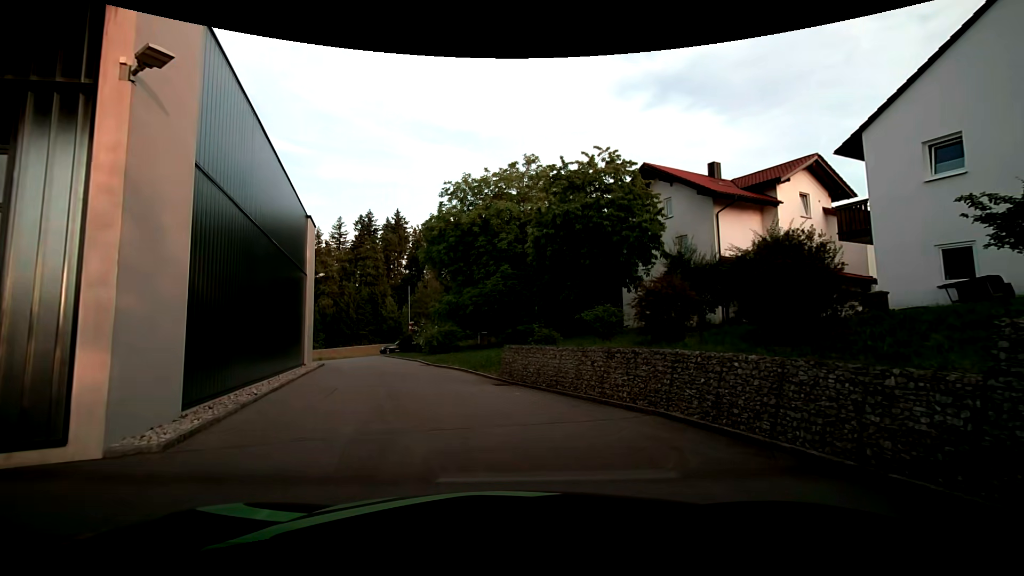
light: Day
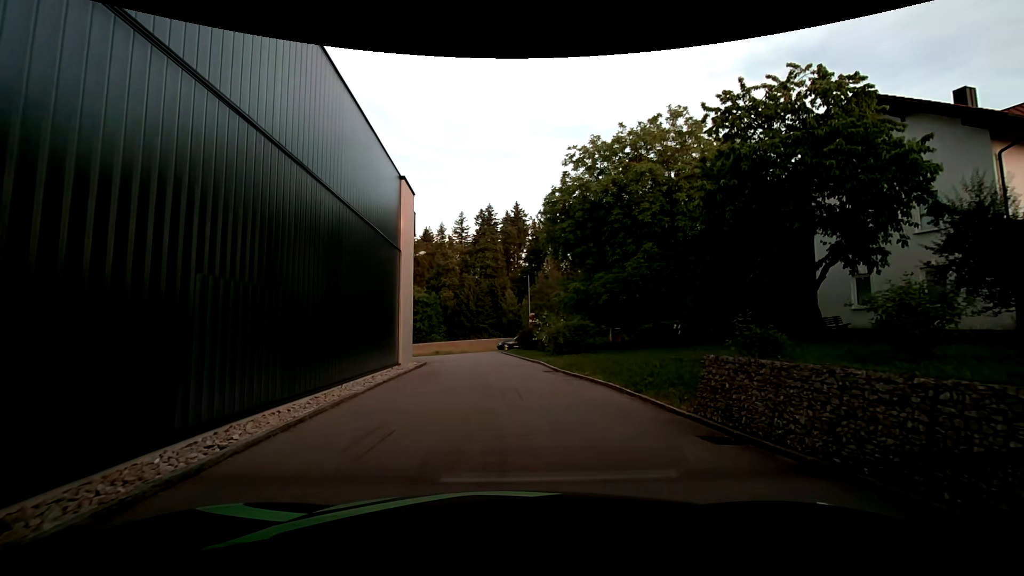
(-0.9, +6.9) m; -13°
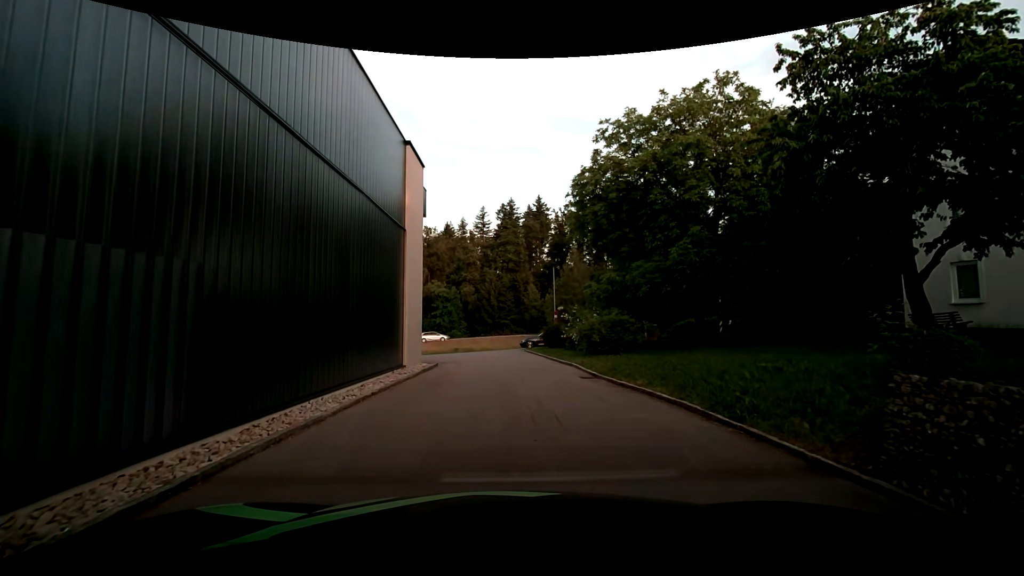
(-0.1, +3.5) m; -3°
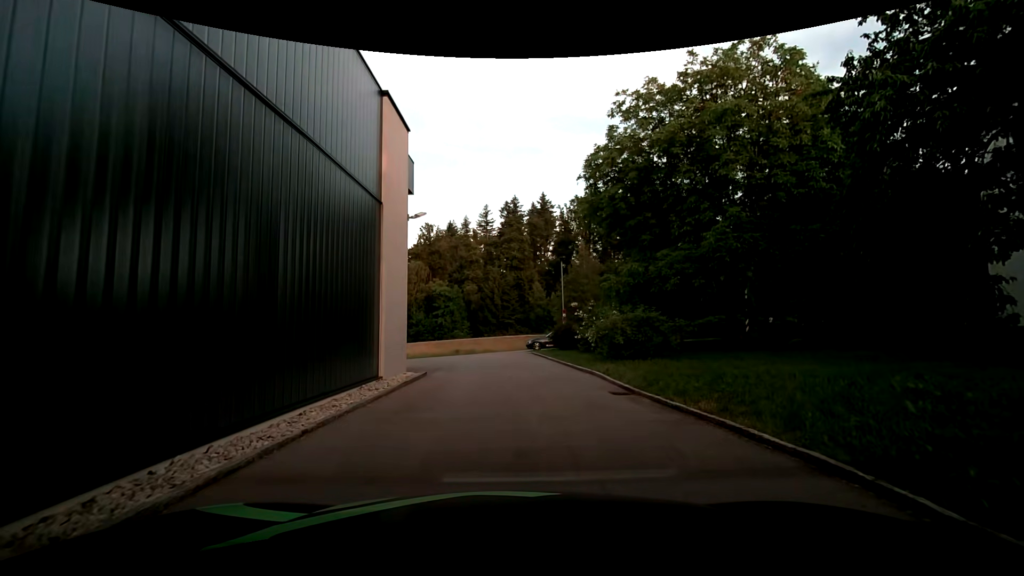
(0.0, +3.6) m; -1°
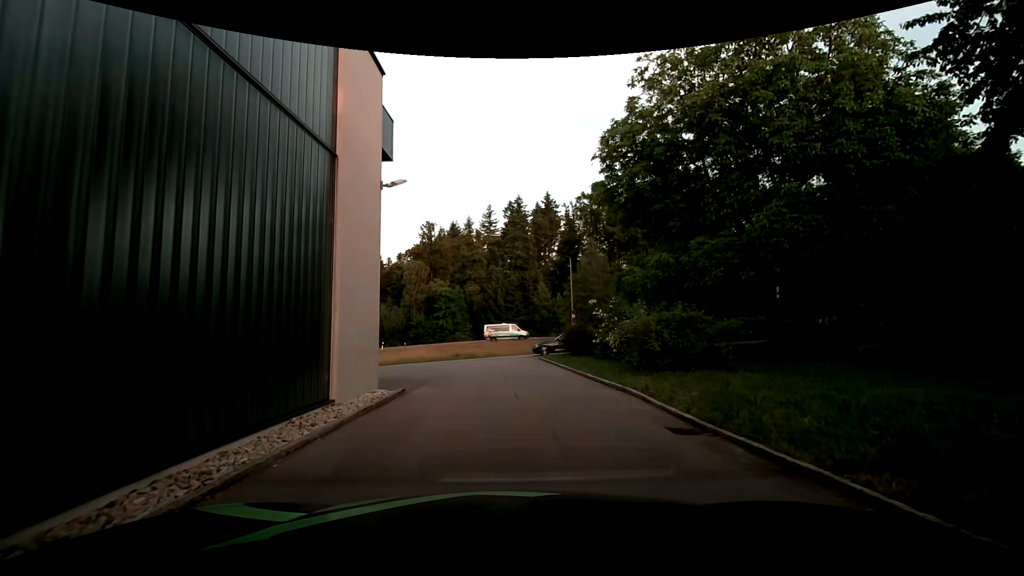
(0.0, +3.7) m; 0°
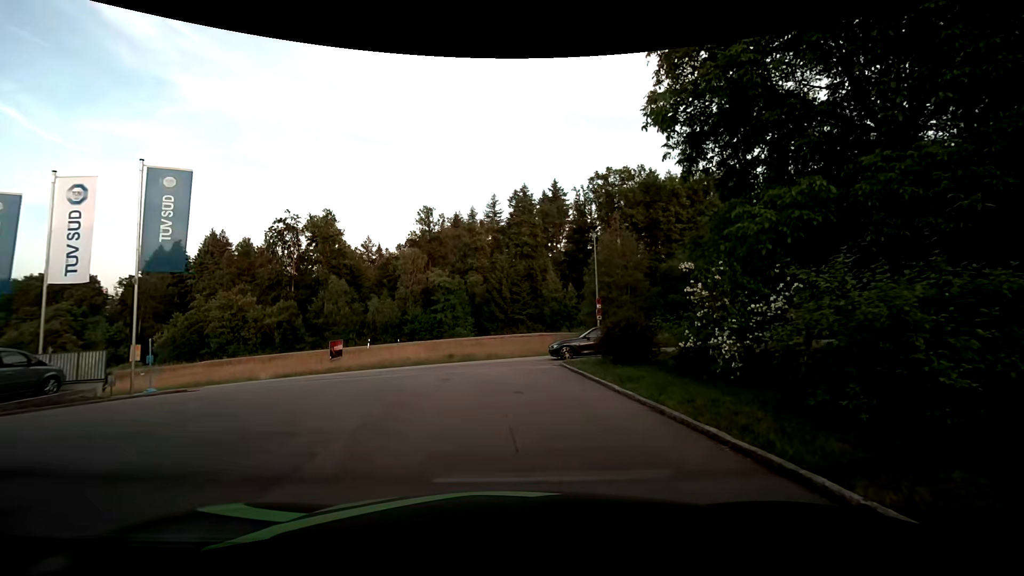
(0.0, +8.9) m; 0°
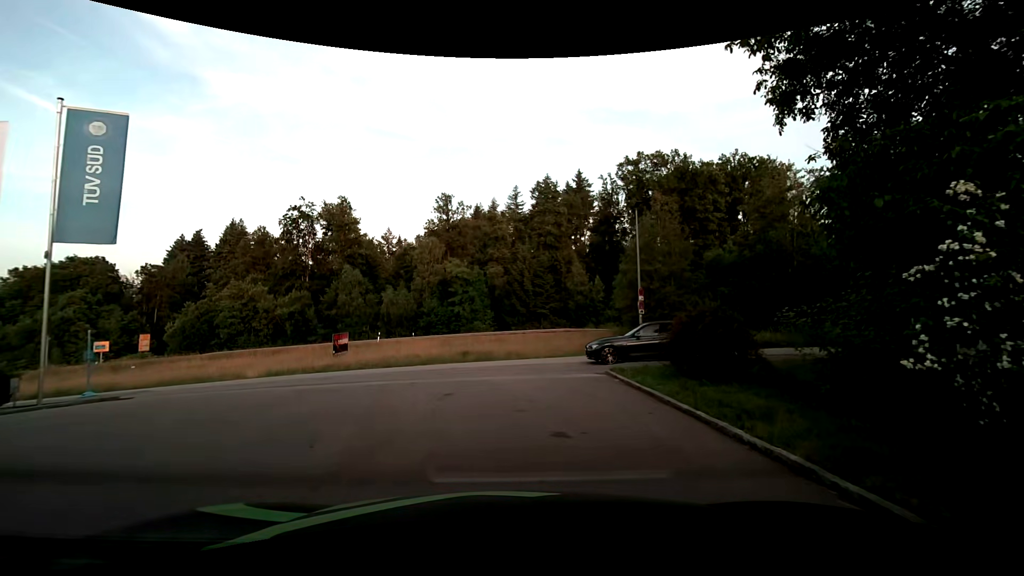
(-0.1, +4.9) m; -3°
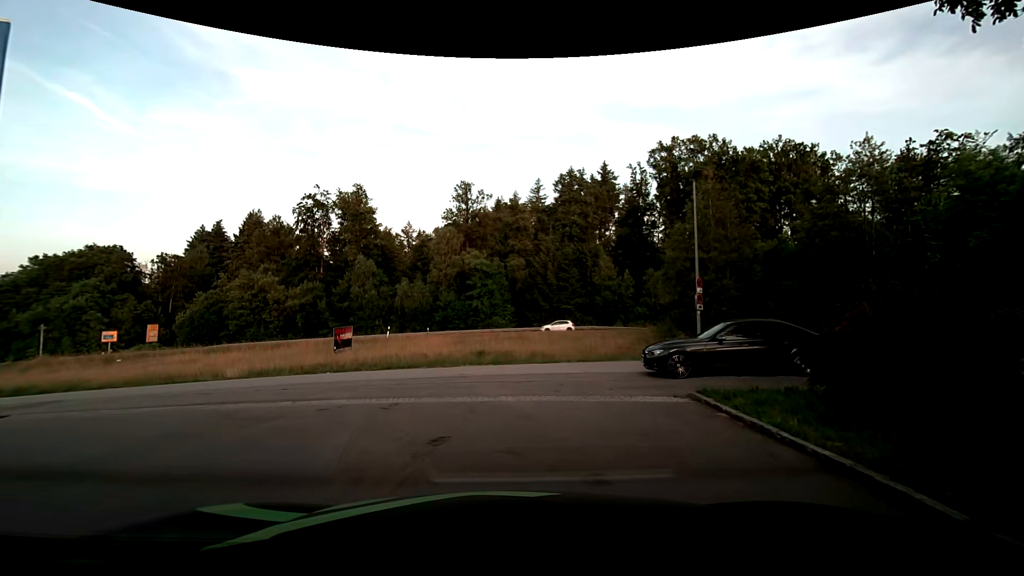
(-0.1, +4.8) m; -3°
